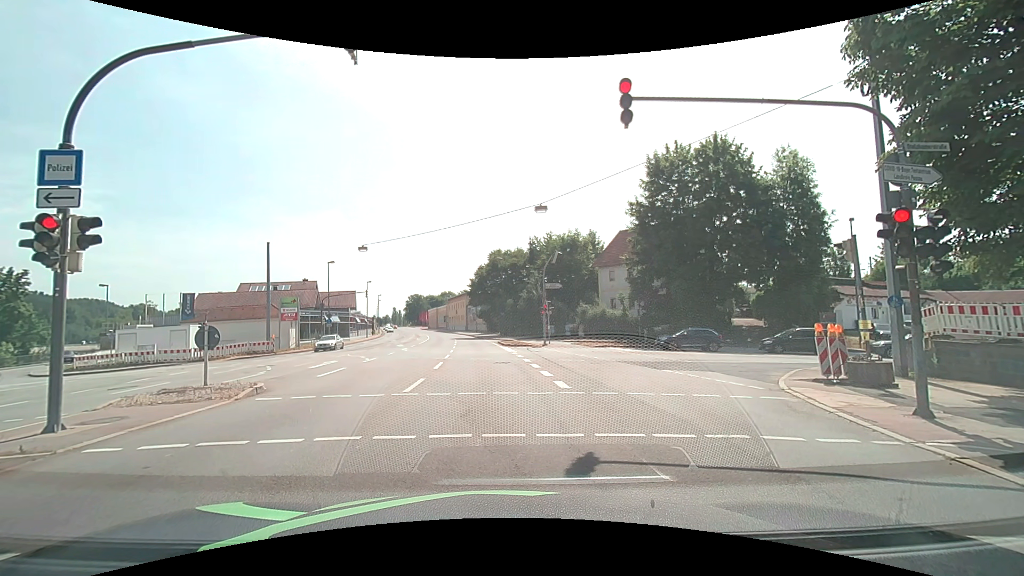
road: primary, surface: asphalt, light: Day
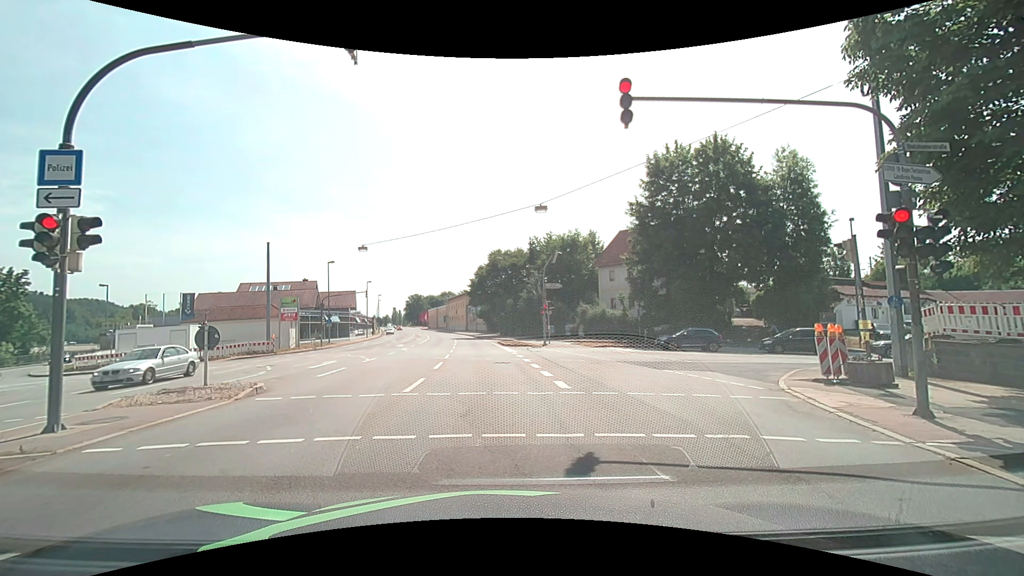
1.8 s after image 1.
(0.0, 0.0) m; 0°
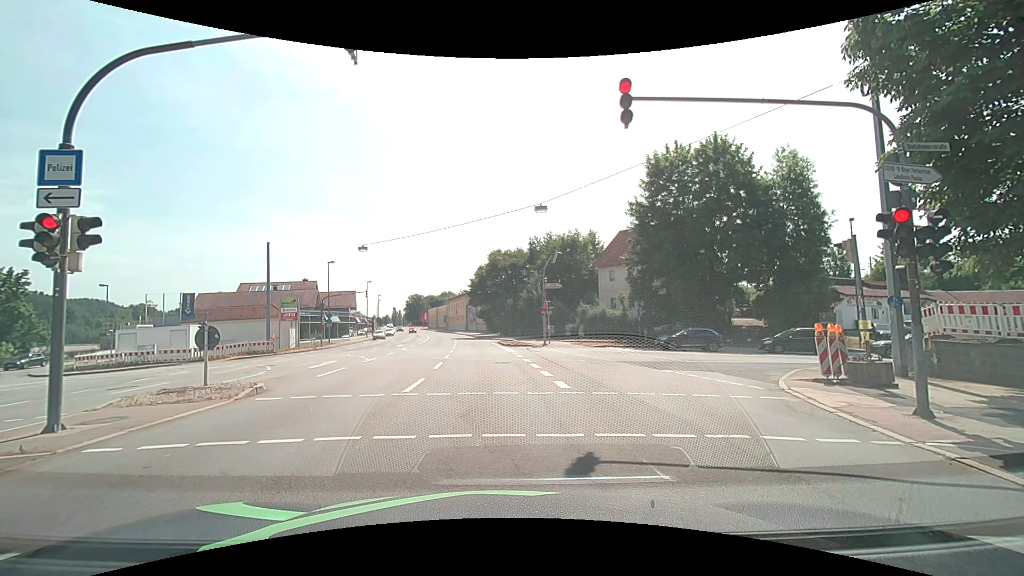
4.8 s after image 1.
(0.0, 0.0) m; 0°
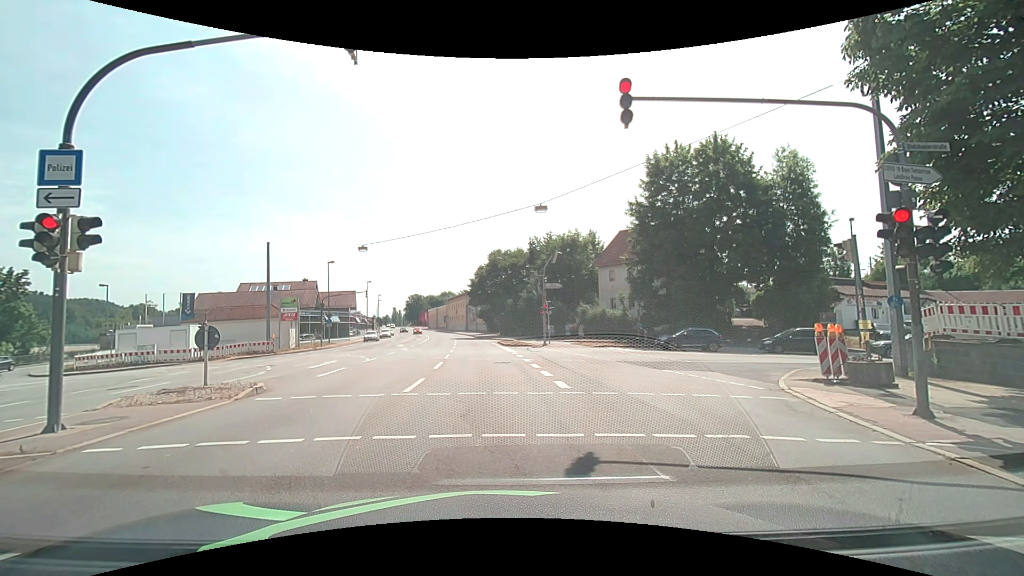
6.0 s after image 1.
(0.0, 0.0) m; 0°
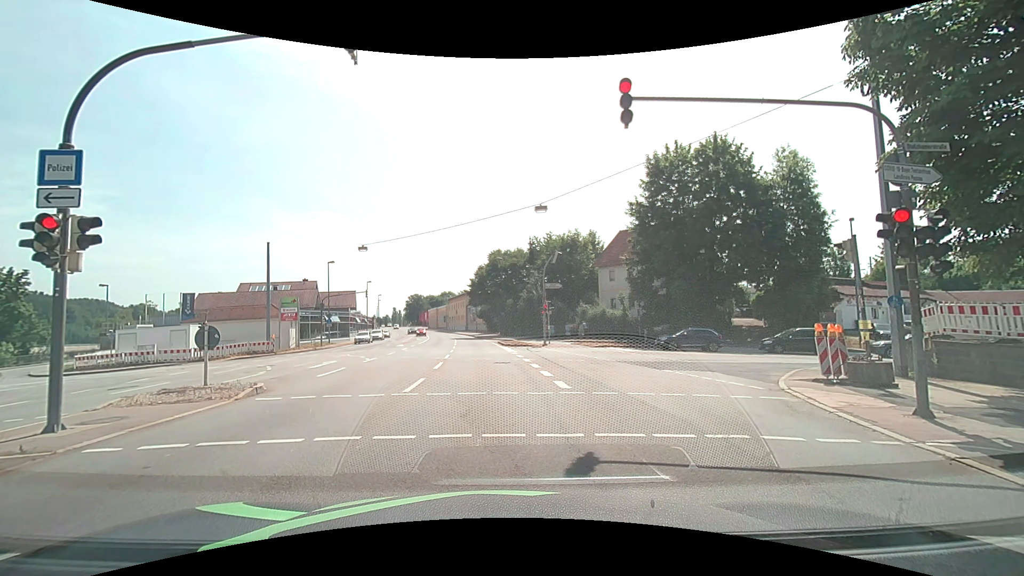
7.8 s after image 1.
(0.0, 0.0) m; 0°
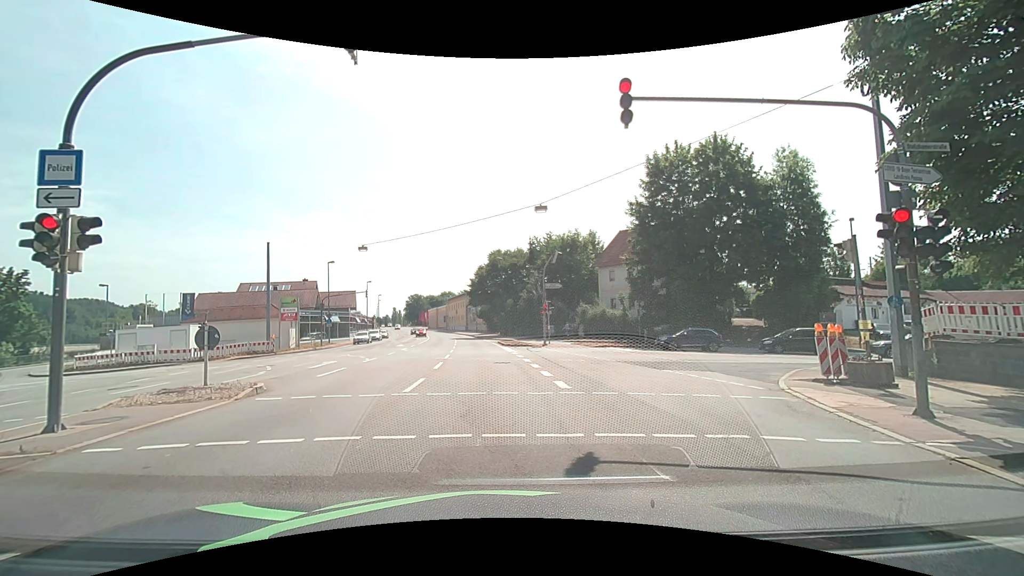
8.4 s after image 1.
(0.0, 0.0) m; 0°
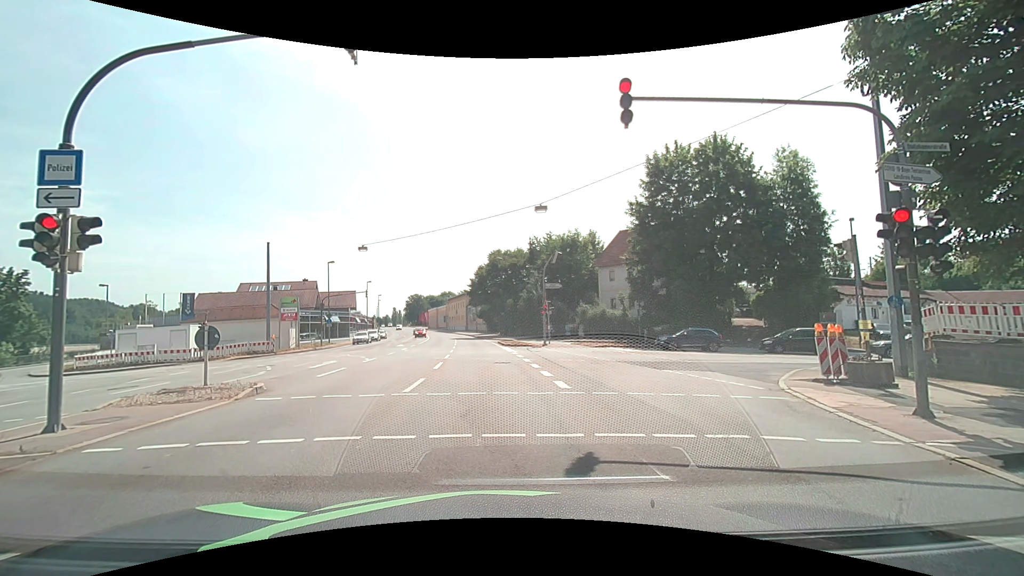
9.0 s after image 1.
(0.0, 0.0) m; 0°
(0, +10) (-1, +20) (-1, +30) (-2, +40) (-3, +50) (-4, +60) (-5, +70) (-7, +80) (-9, +89) (-11, +99) m
